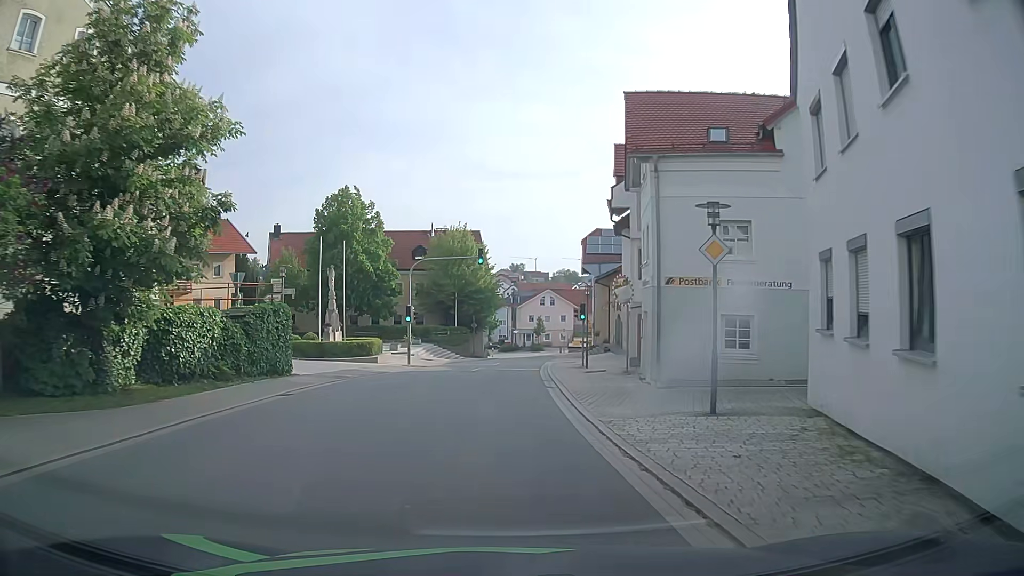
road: tertiary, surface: asphalt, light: Day
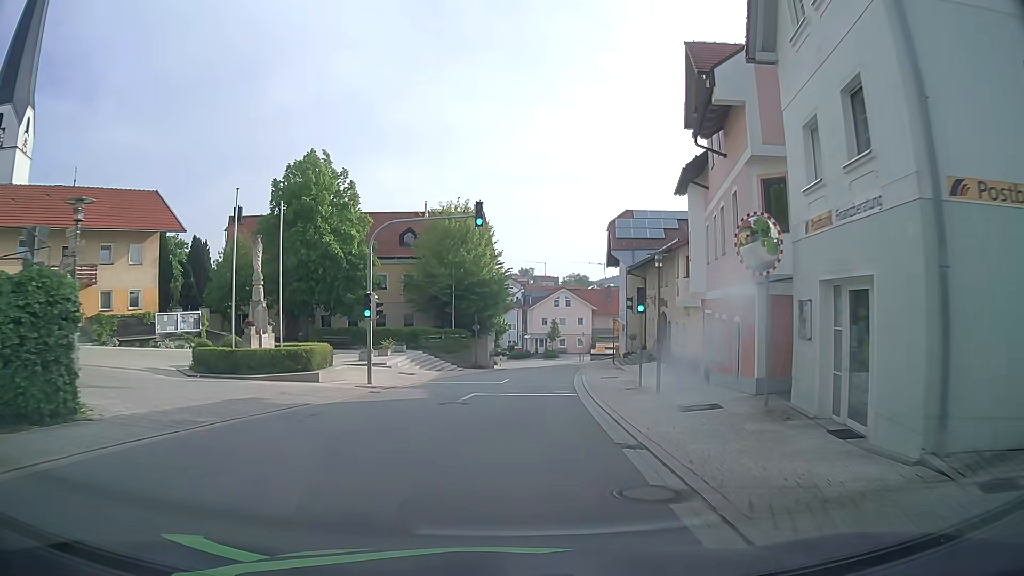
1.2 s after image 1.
(-0.2, +13.1) m; -1°
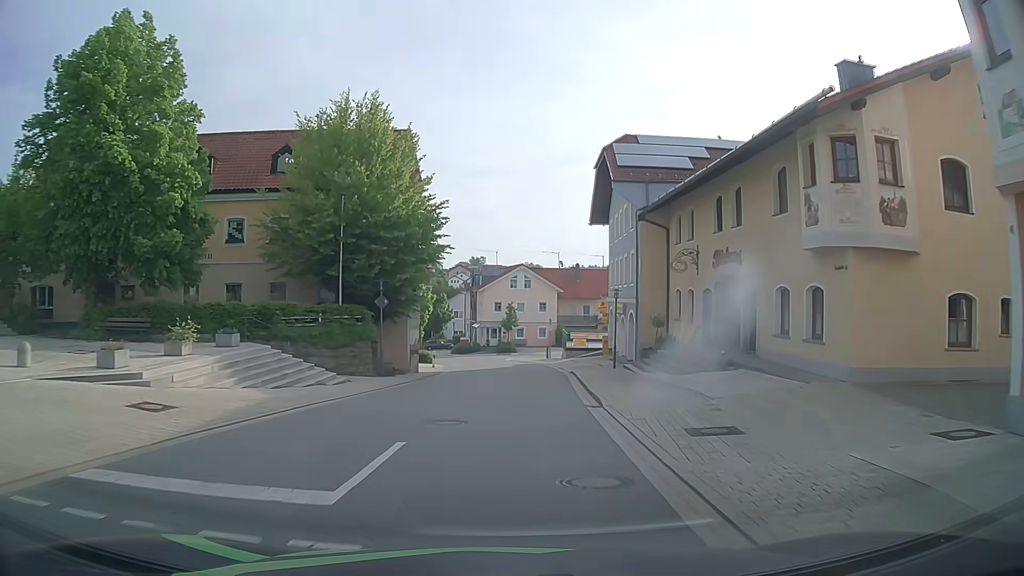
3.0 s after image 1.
(+0.8, +20.6) m; +3°
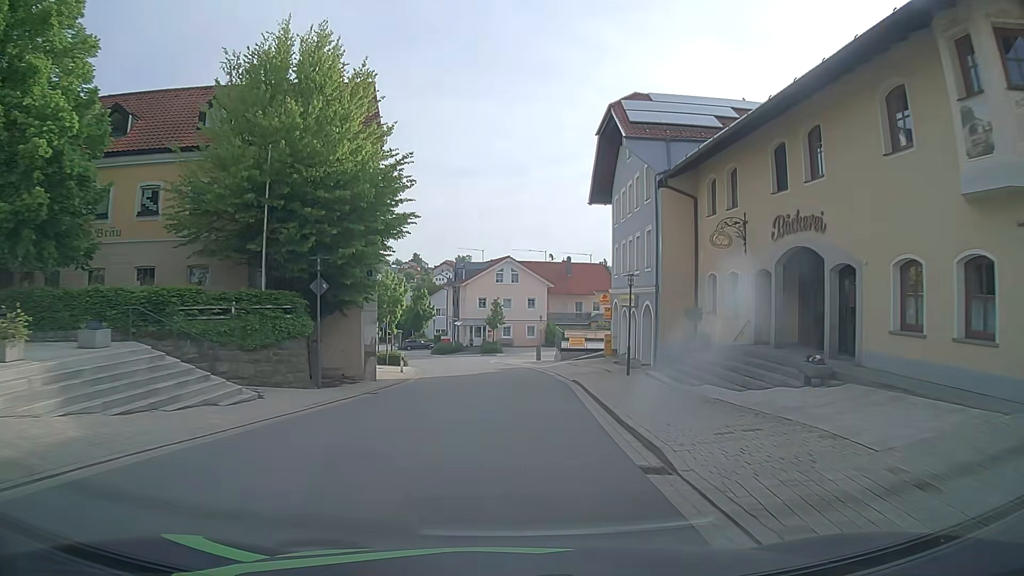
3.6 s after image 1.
(+0.2, +7.1) m; +2°
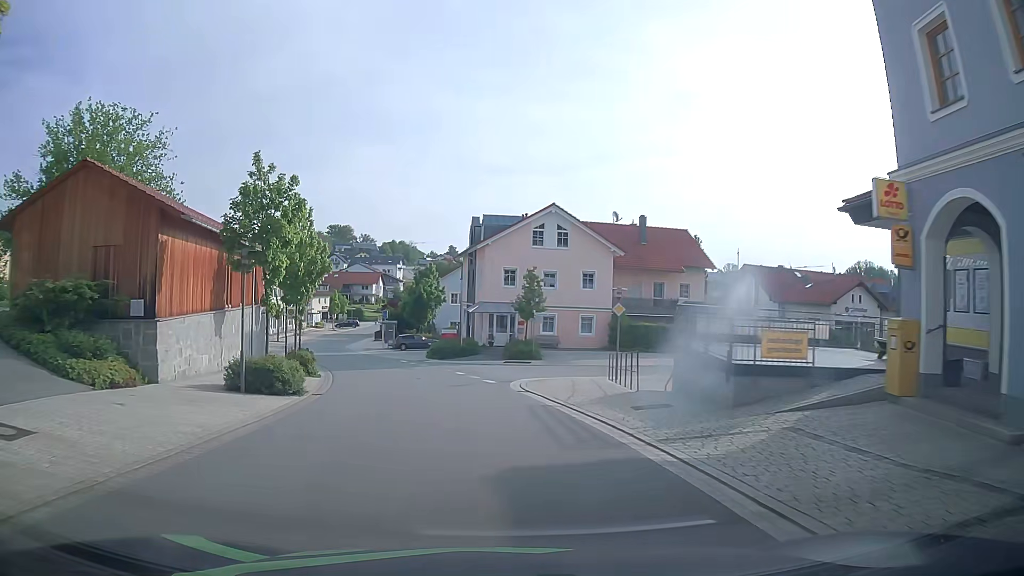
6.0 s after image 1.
(+0.1, +28.3) m; -3°
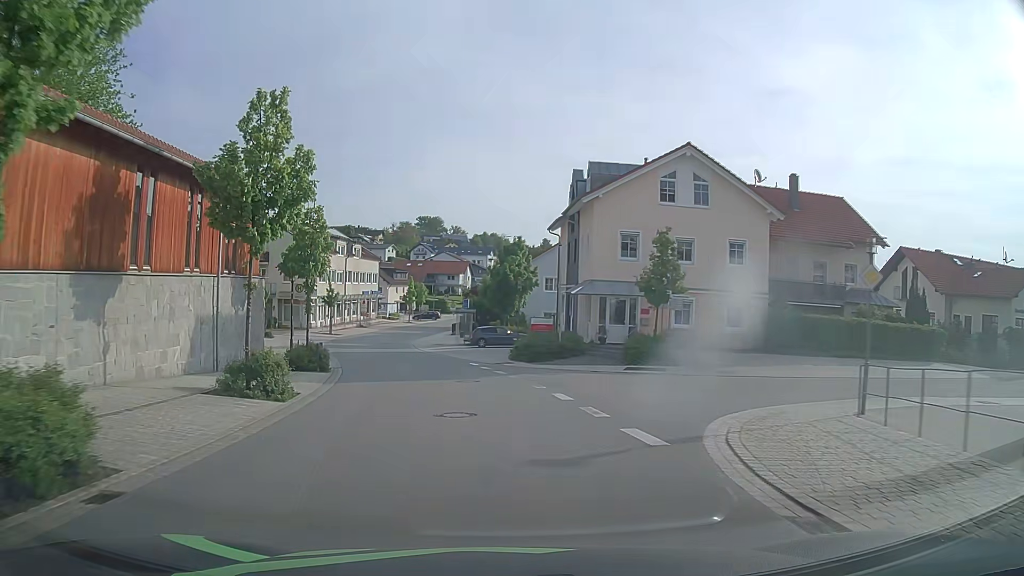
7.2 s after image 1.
(-0.8, +14.1) m; -8°
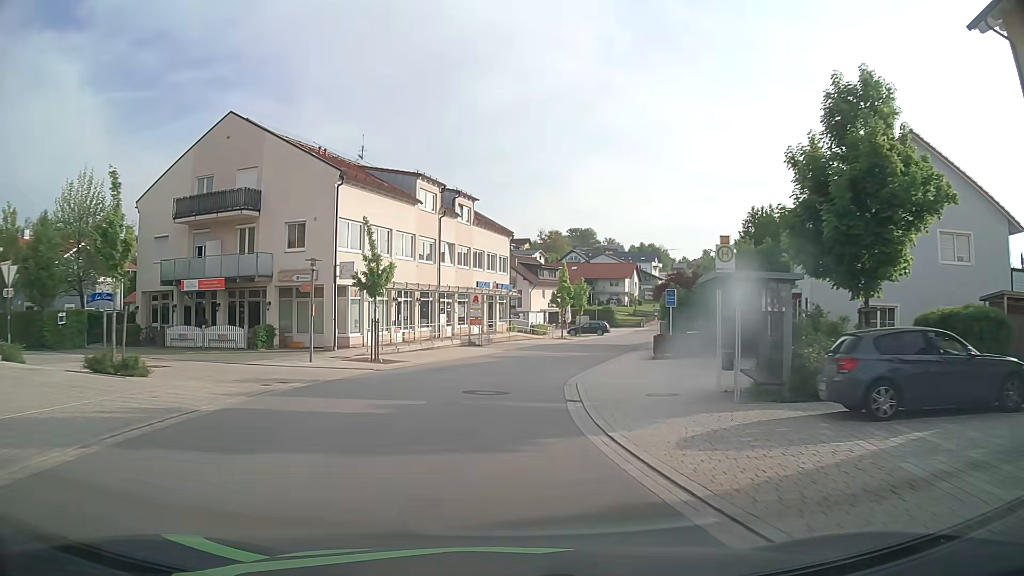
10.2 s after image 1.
(-4.9, +35.8) m; -13°
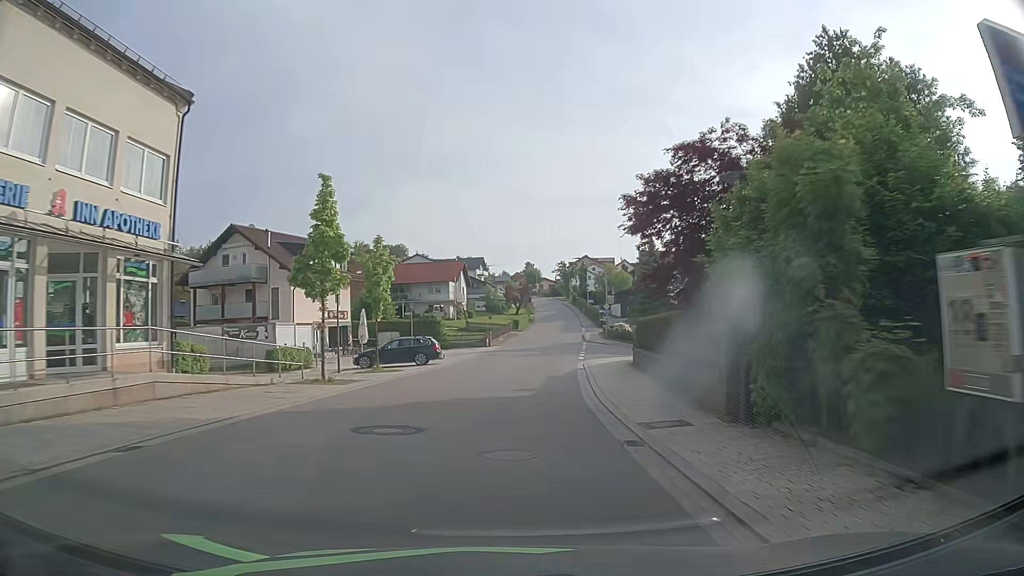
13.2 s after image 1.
(+4.1, +35.9) m; +16°
(0, +10) (+1, +20) (+2, +30) (+3, +40) (+4, +50) (+5, +60) (+6, +70) (+7, +80) (+8, +90) (+9, +100) m
